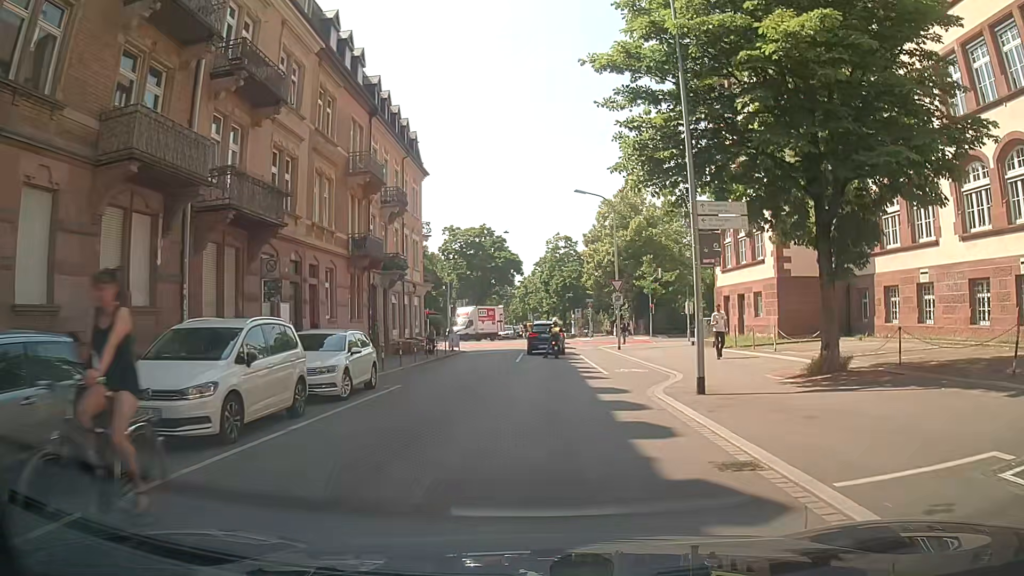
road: residential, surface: asphalt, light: Day
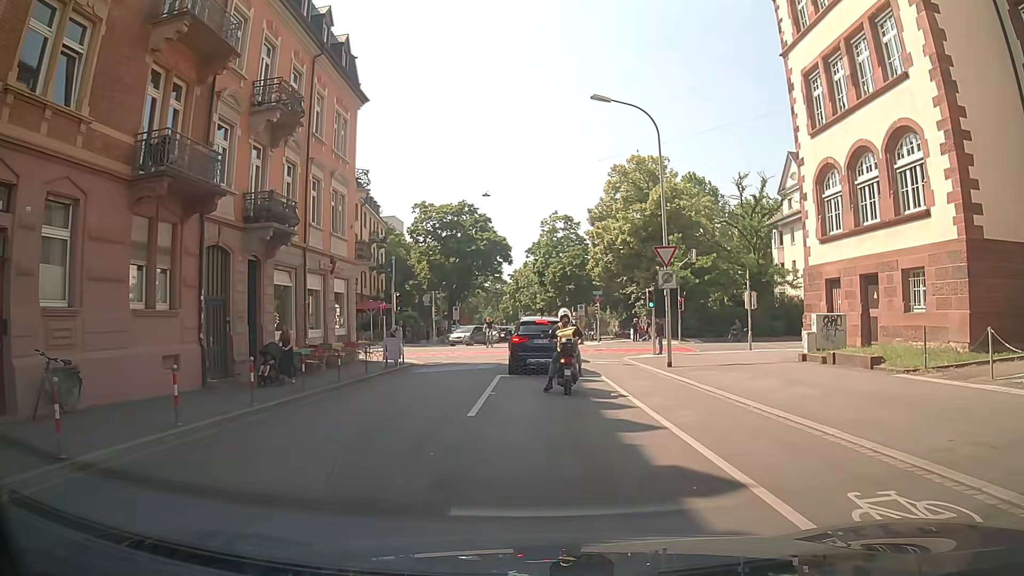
(0.0, +16.3) m; +1°
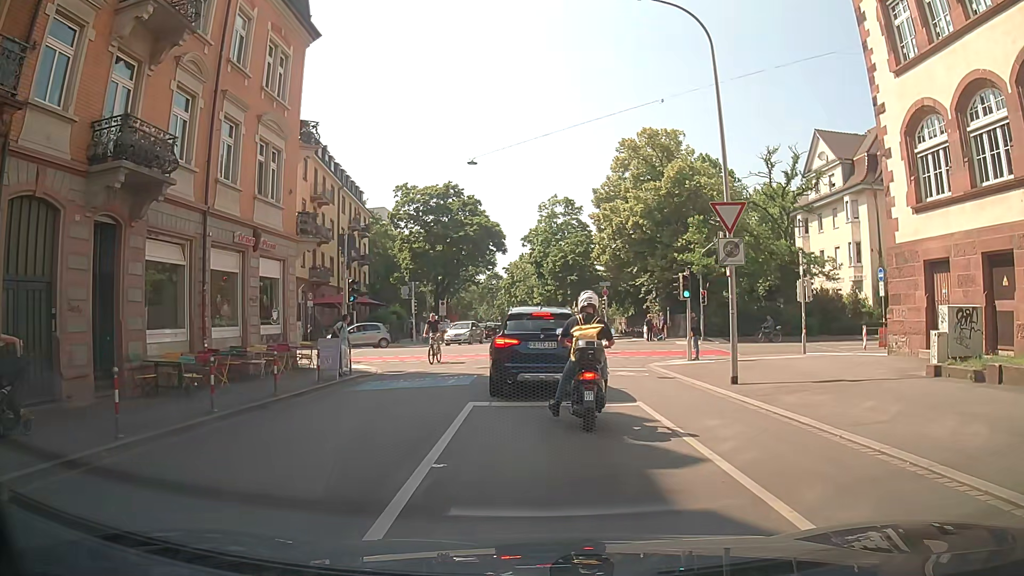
(0.0, +7.5) m; -1°
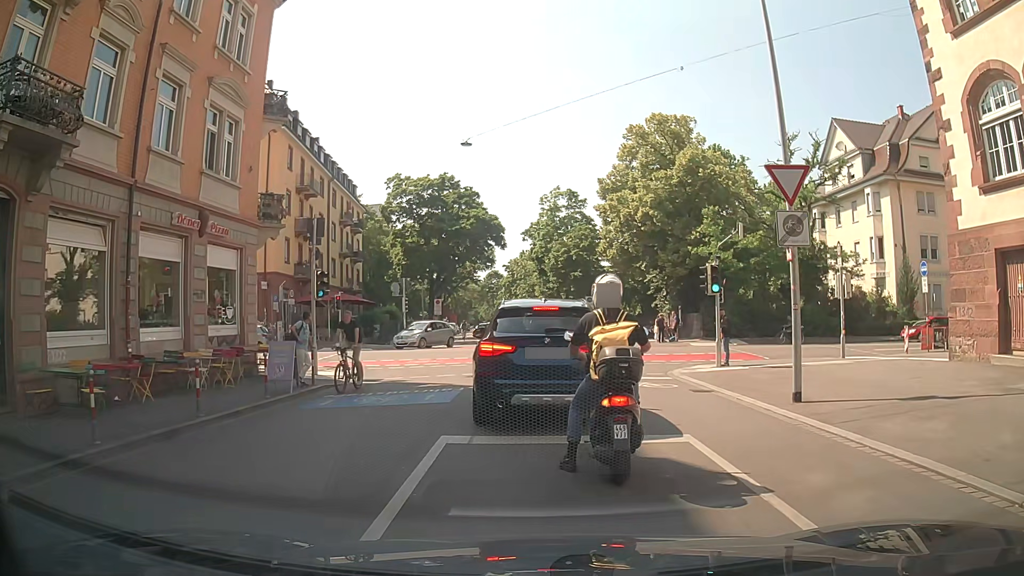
(+0.1, +3.5) m; +1°
